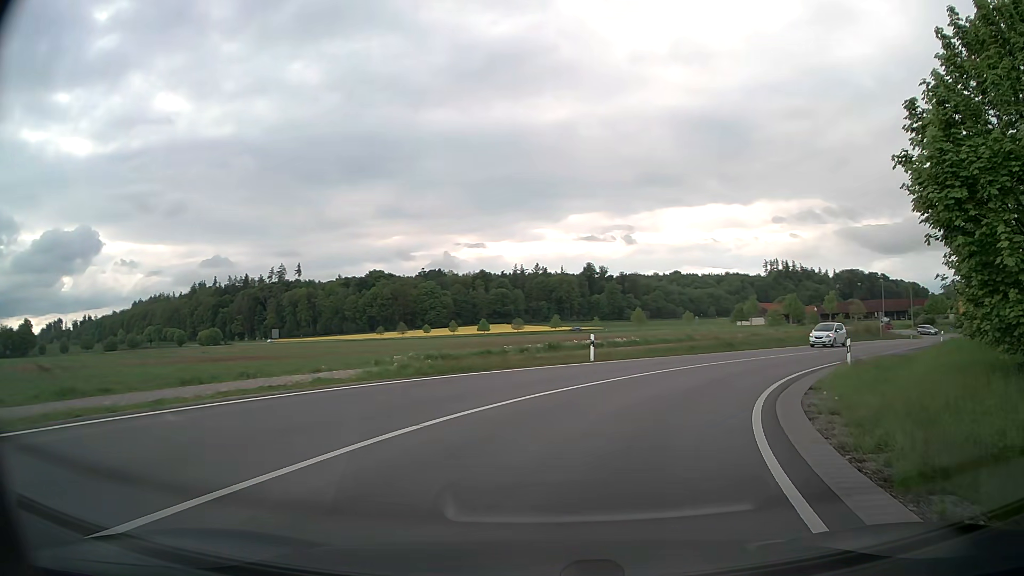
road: trunk_link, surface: asphalt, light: Day
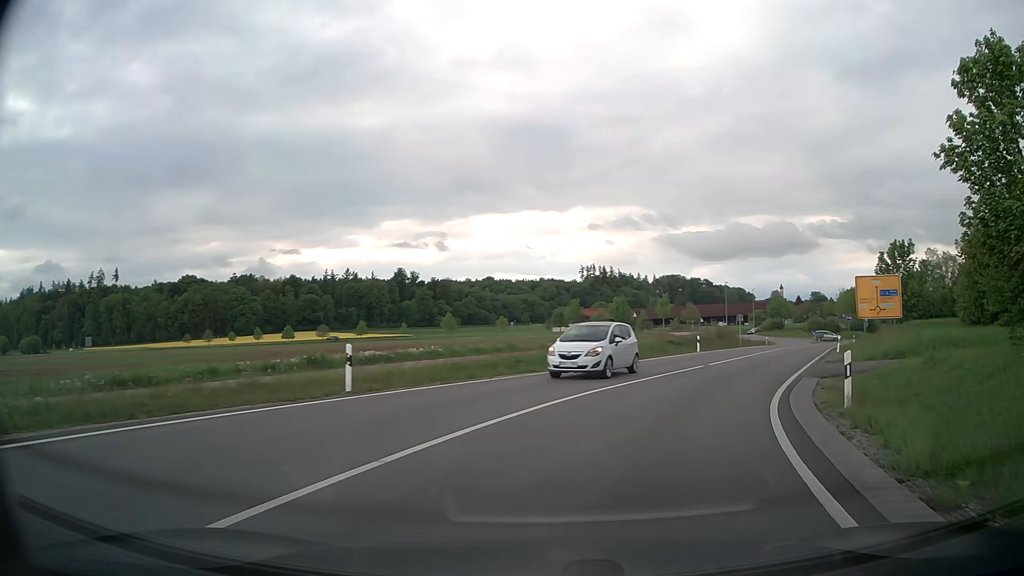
(+1.6, +11.6) m; +15°
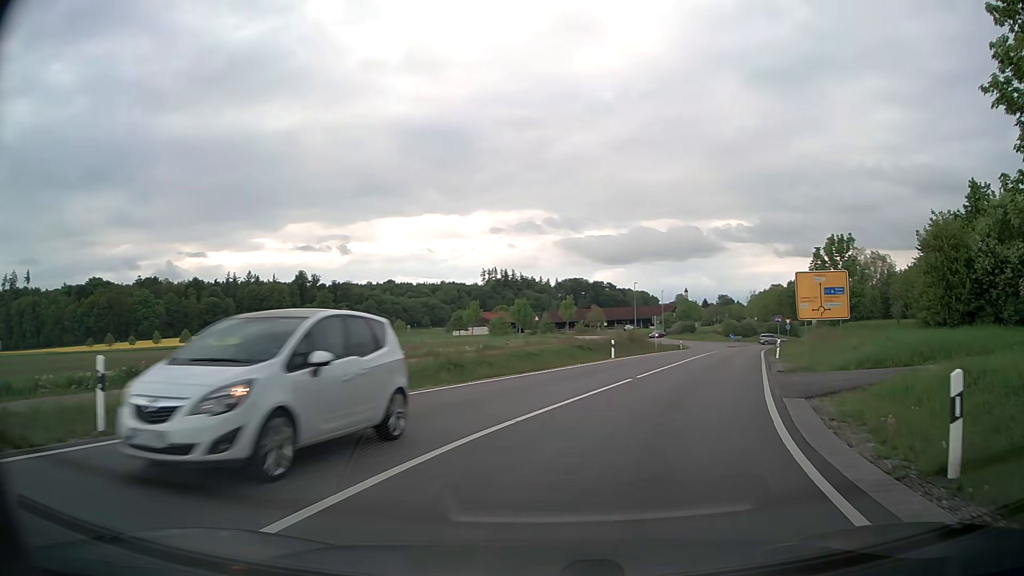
(+0.4, +6.0) m; +9°
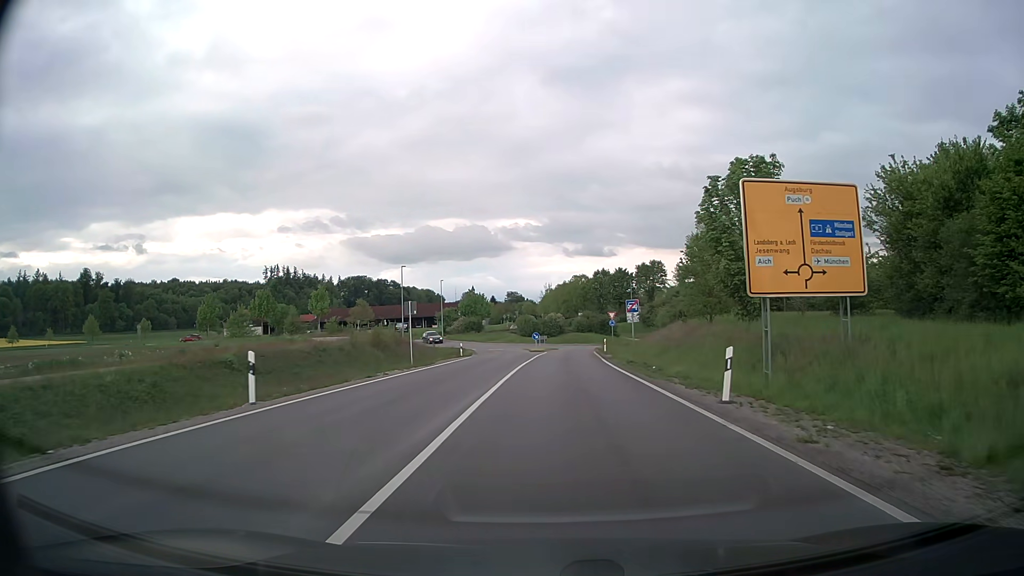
(+5.3, +24.3) m; +19°
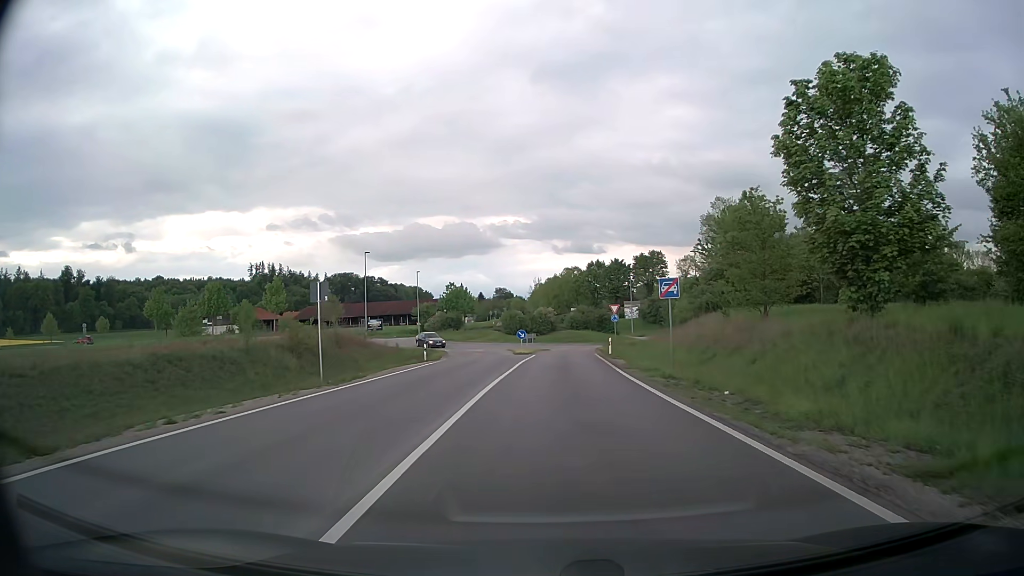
(+0.1, +11.7) m; +1°
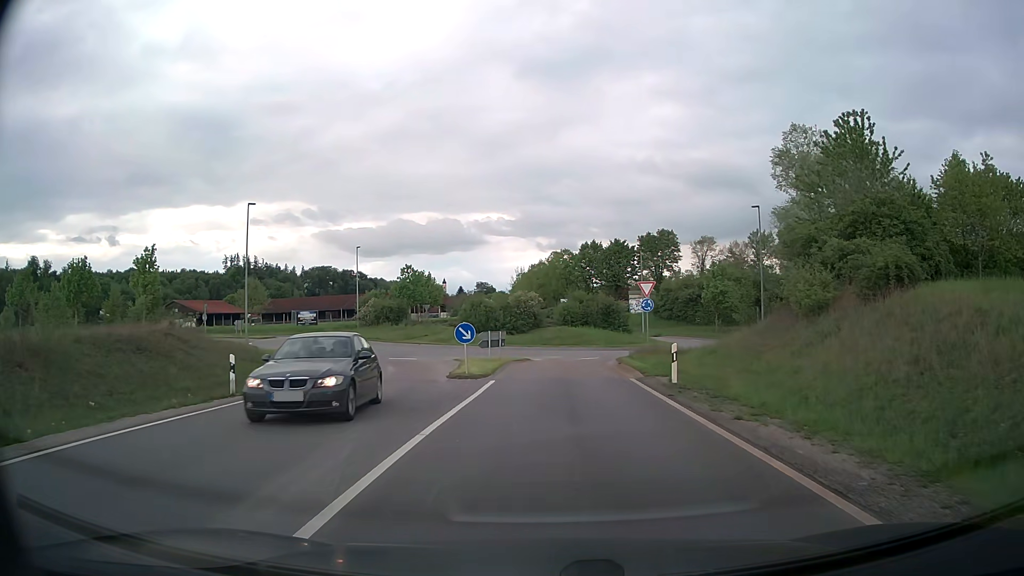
(+0.2, +24.2) m; +1°
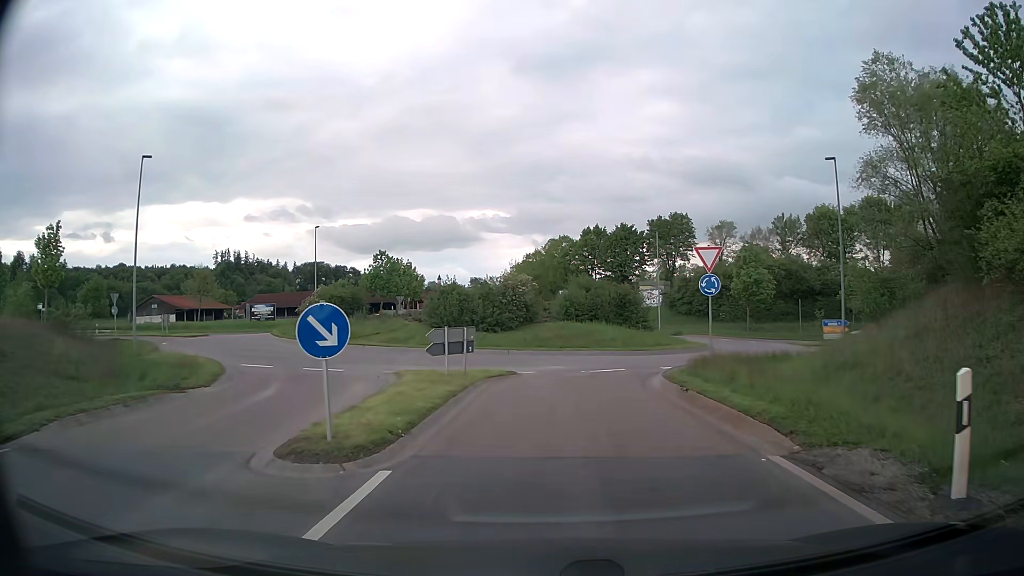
(0.0, +12.4) m; 0°
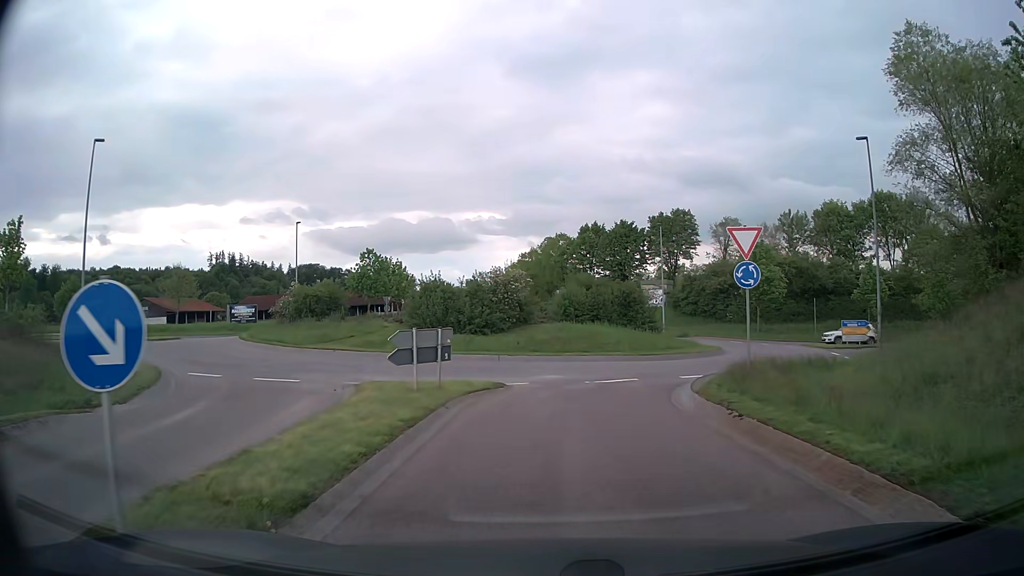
(0.0, +3.9) m; +1°
(0, +10) (+2, +20) (+7, +28) (+11, +37) (+11, +47) (+4, +54) (-6, +56) (-15, +52) (-24, +47) (-33, +44) m
